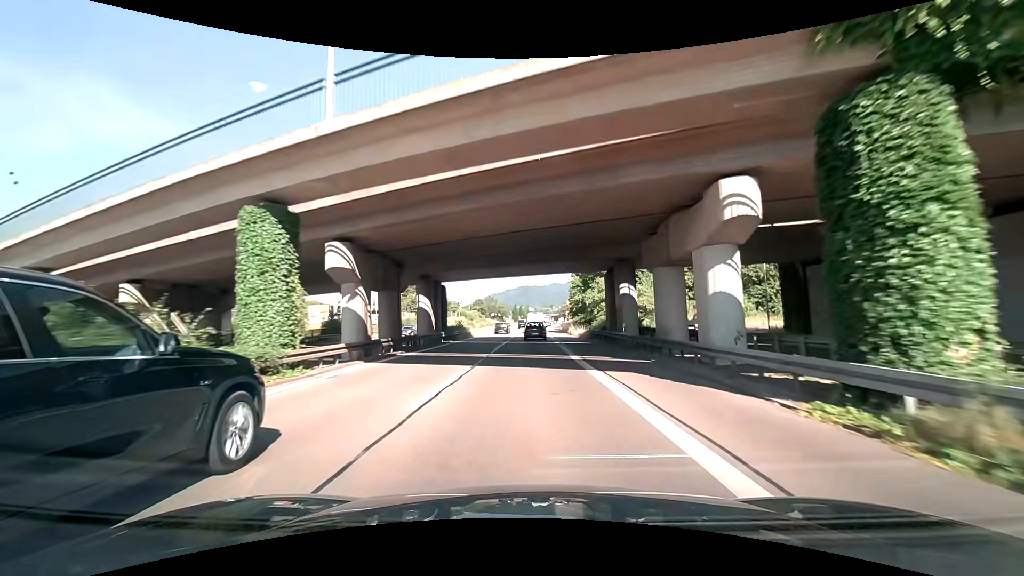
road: trunk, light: Day
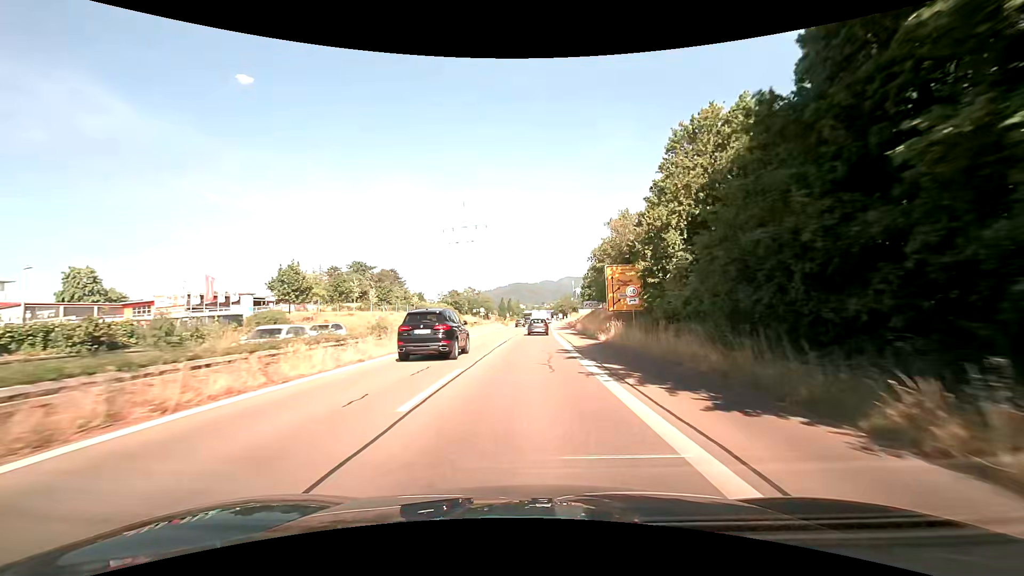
(+0.9, +54.0) m; +1°
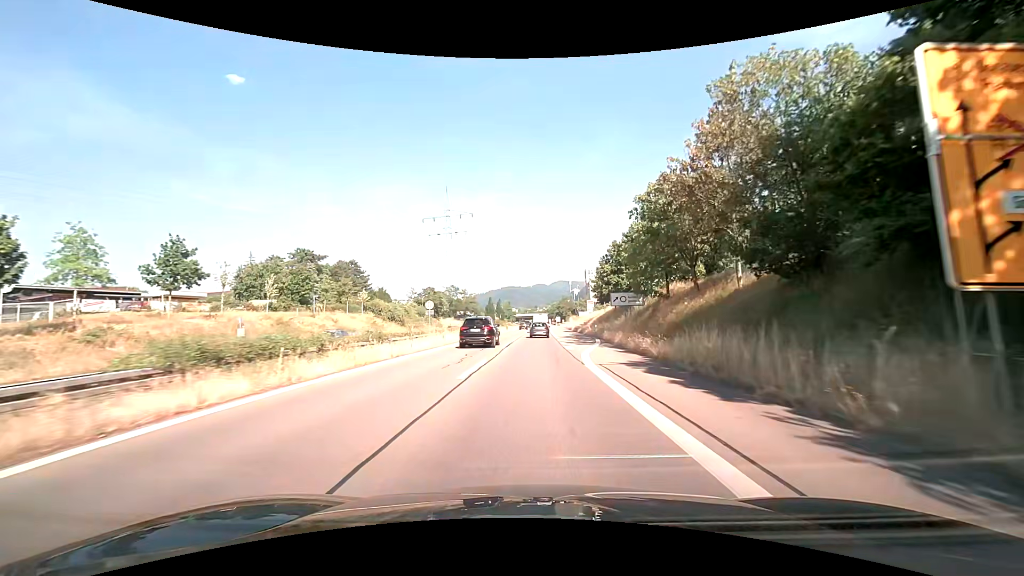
(+0.4, +31.3) m; +1°
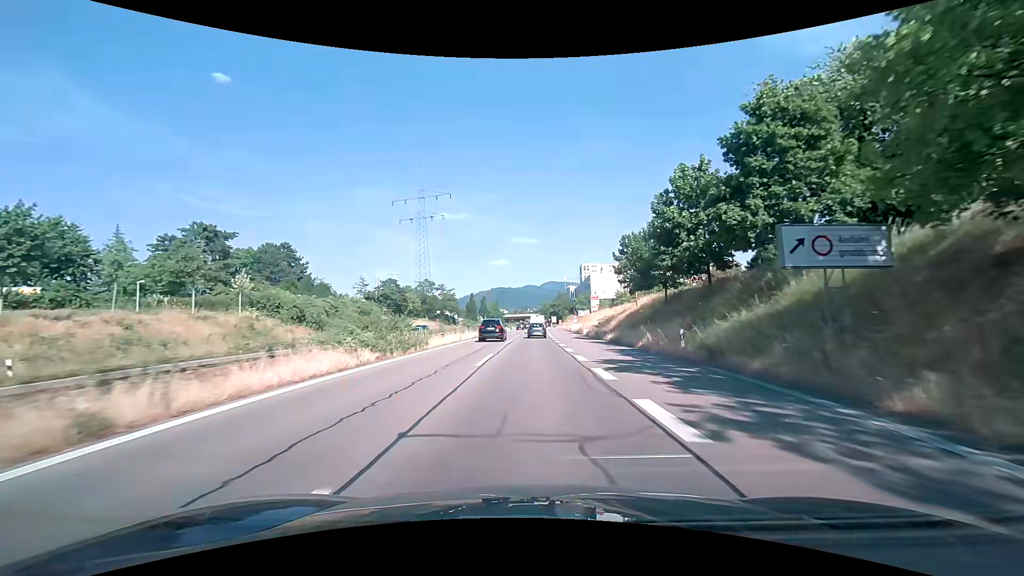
(+0.2, +32.2) m; +1°
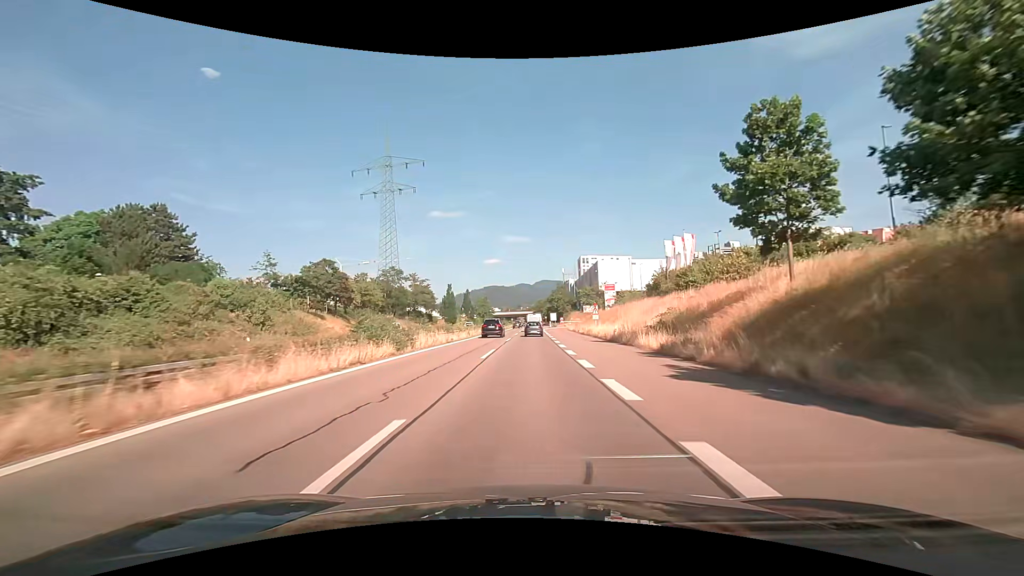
(0.0, +33.2) m; 0°
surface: asphalt
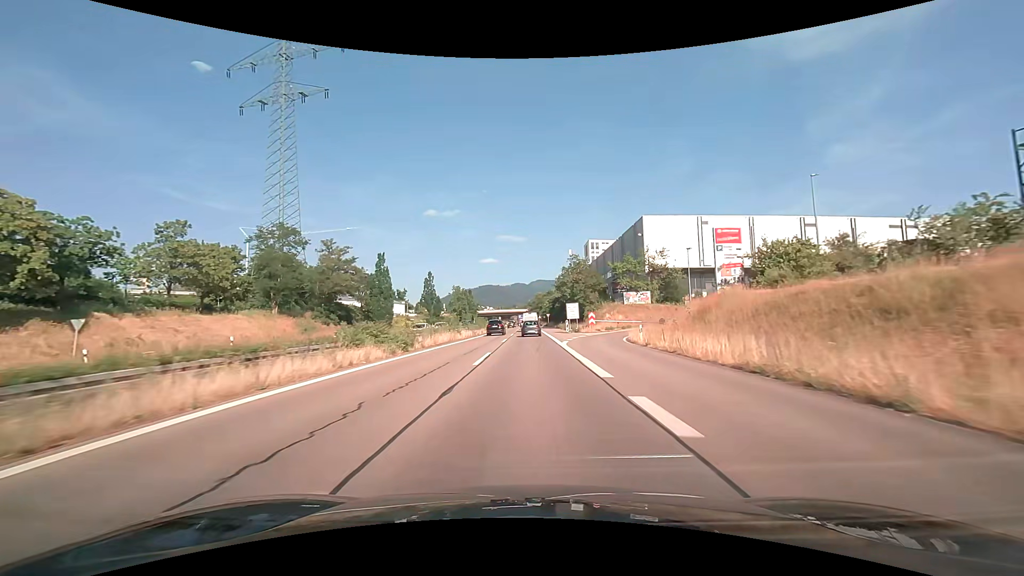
(+0.5, +57.0) m; +1°
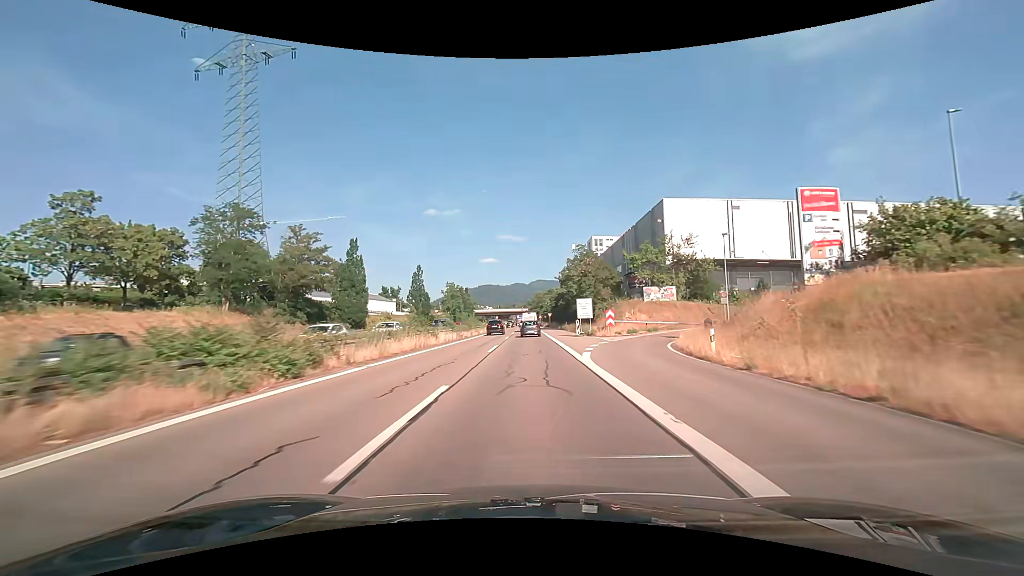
(0.0, +11.5) m; 0°
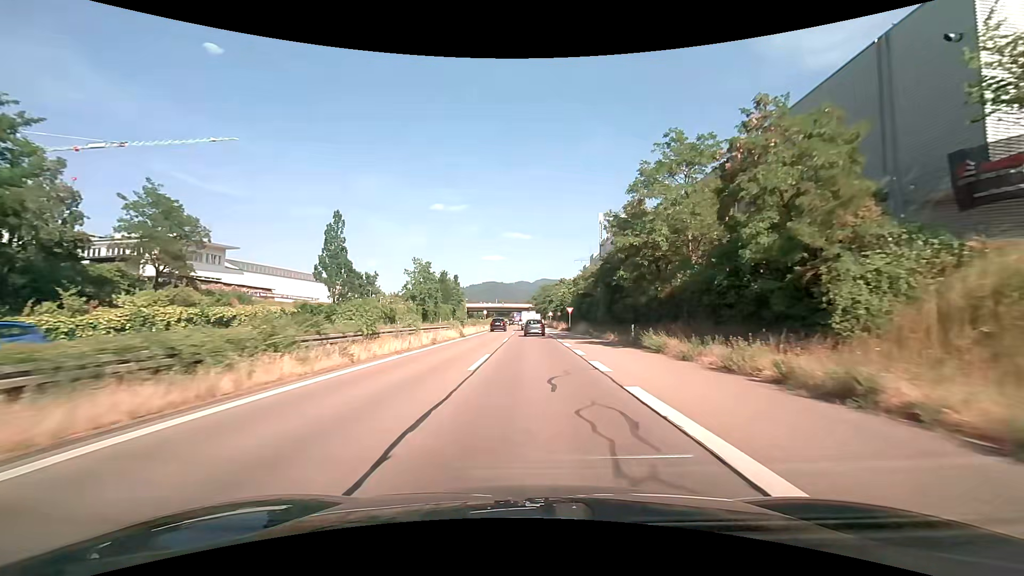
(-0.2, +44.6) m; 0°
(0, +10) (0, +20) (0, +30) (0, +40) (0, +50) (0, +60) (0, +70) (0, +80) (0, +90) (-1, +100) m
